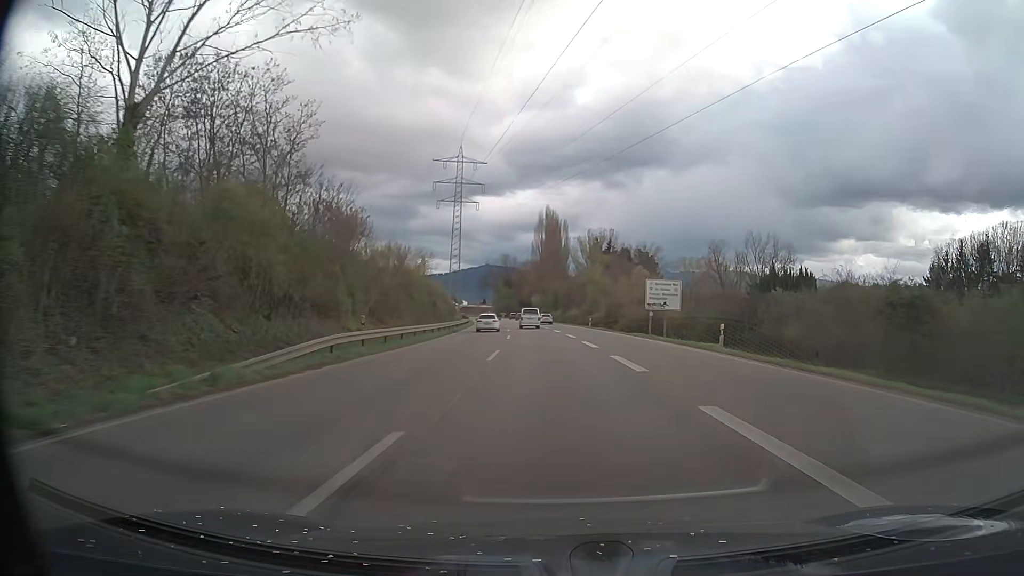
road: trunk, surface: asphalt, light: Day
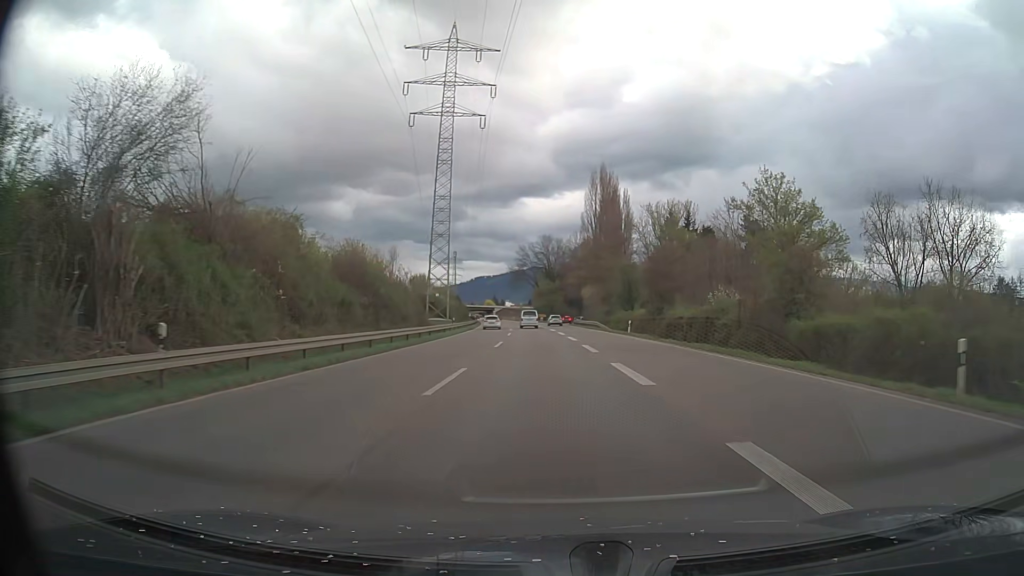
(-2.1, +62.8) m; -4°
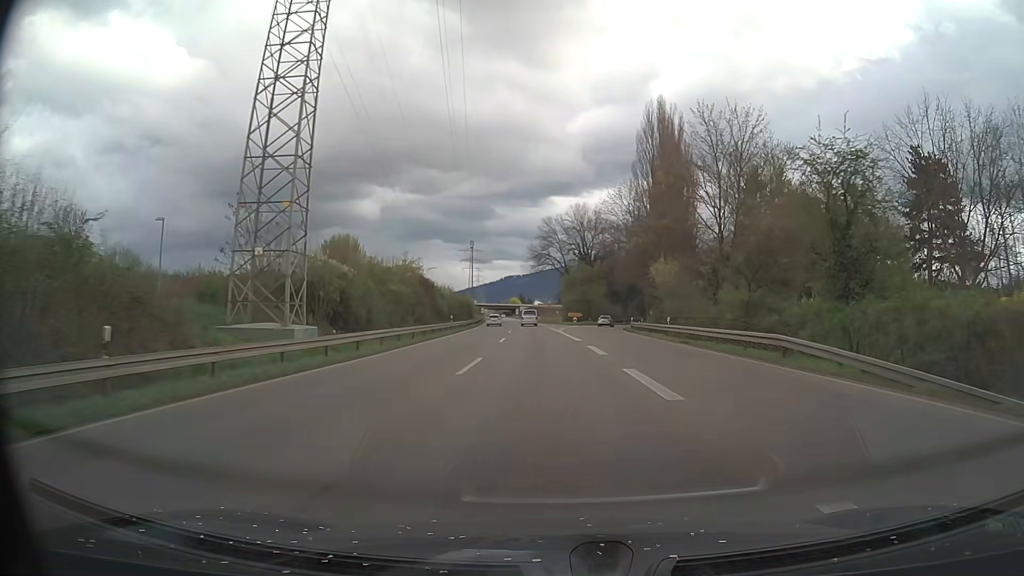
(-1.3, +50.3) m; -2°
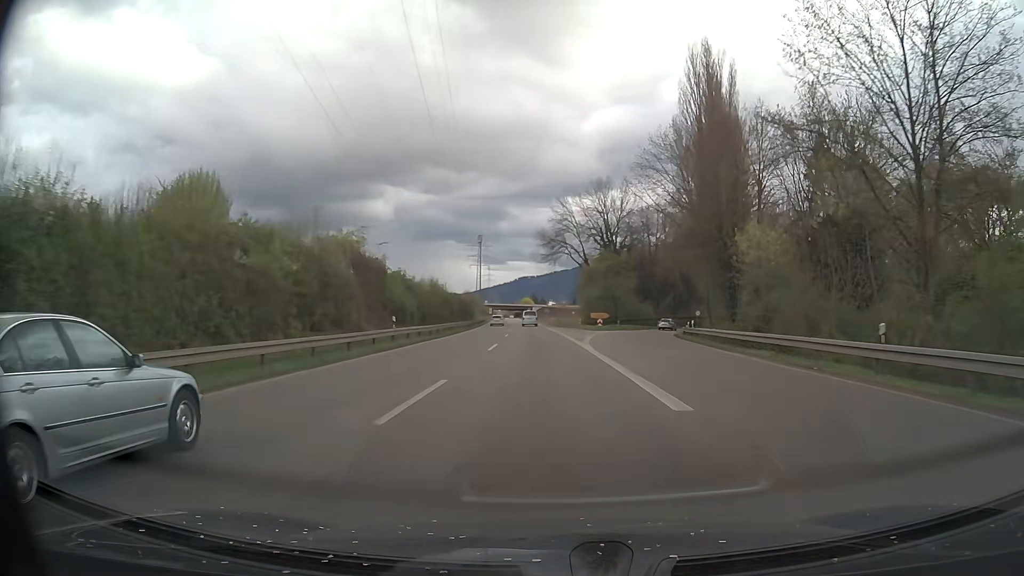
(-0.3, +25.2) m; -1°
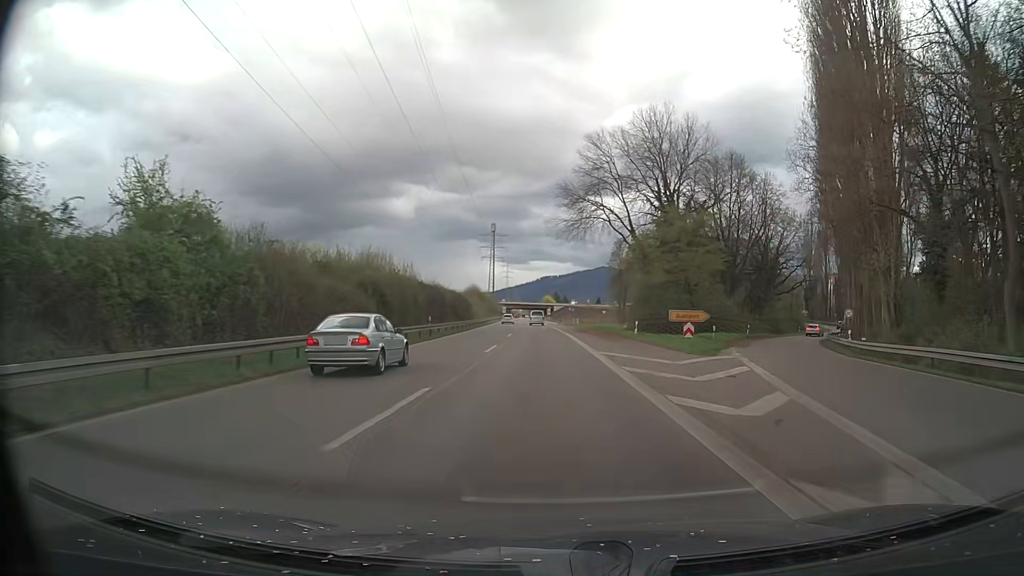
(-0.7, +37.7) m; -2°
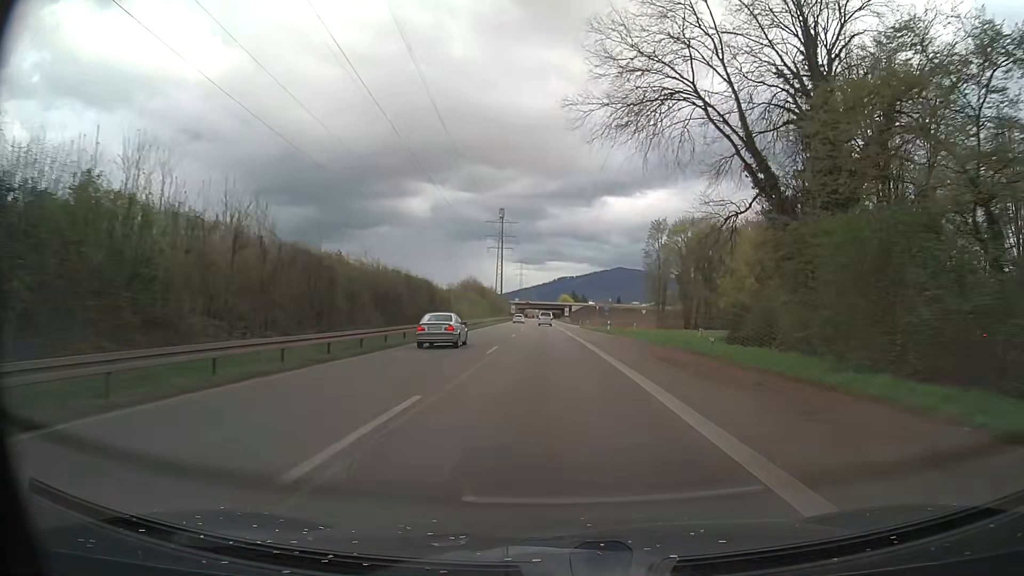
(-0.5, +37.7) m; -1°
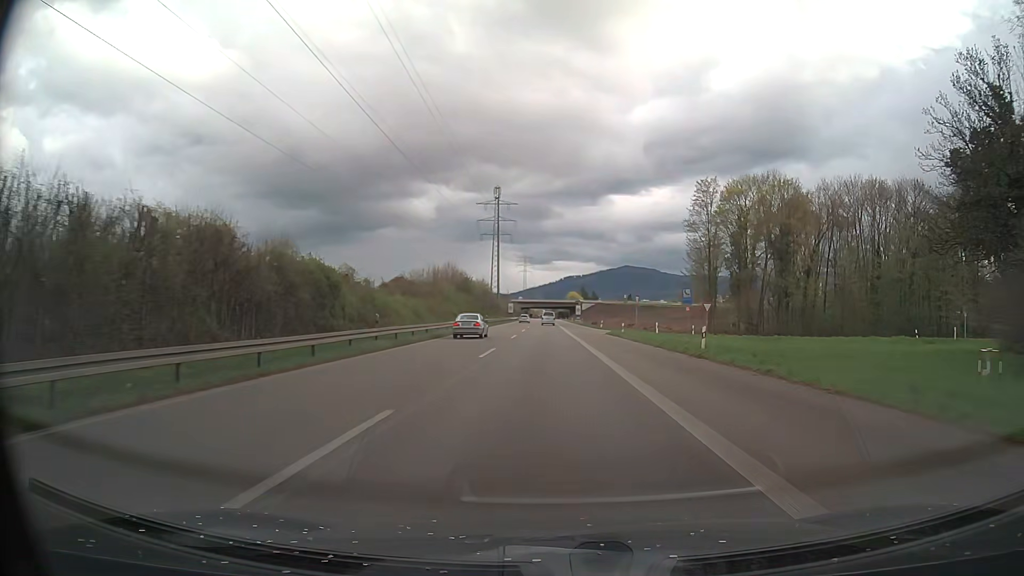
(-0.3, +37.6) m; 0°
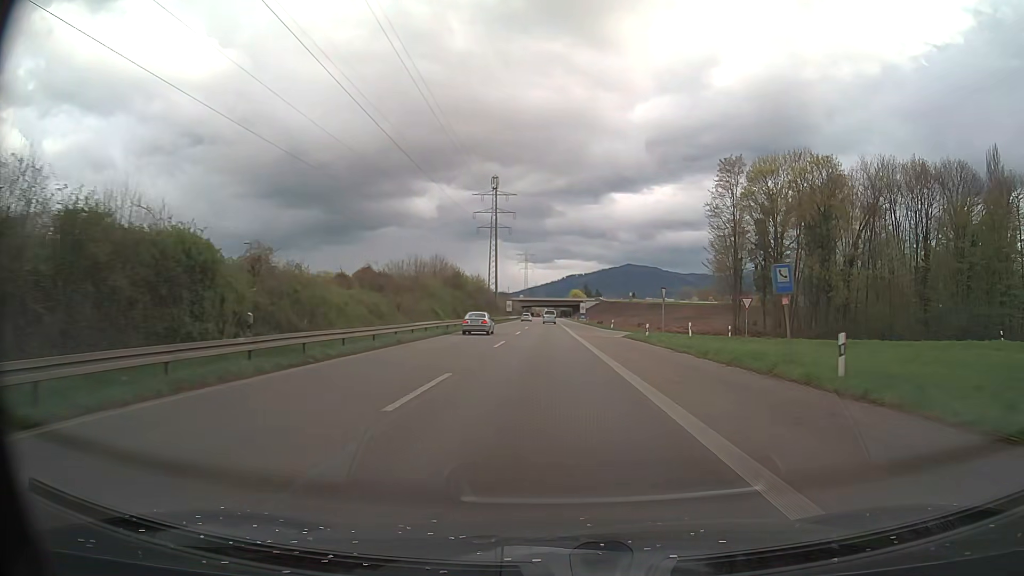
(-0.1, +12.5) m; -1°
(0, +10) (0, +20) (0, +30) (0, +40) (0, +50) (0, +60) (0, +70) (0, +80) (0, +90) (-1, +100) m
